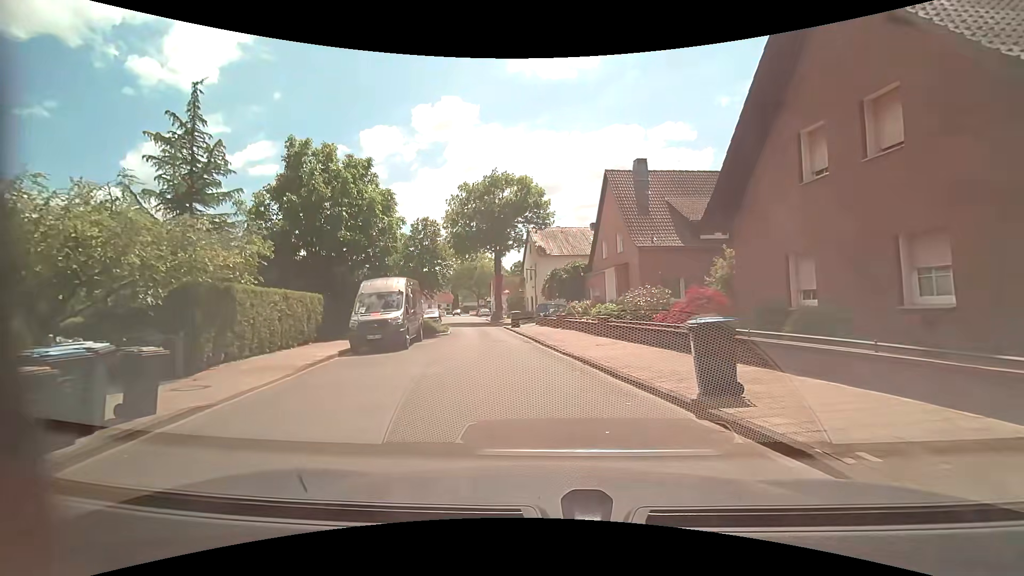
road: unclassified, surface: asphalt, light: Day
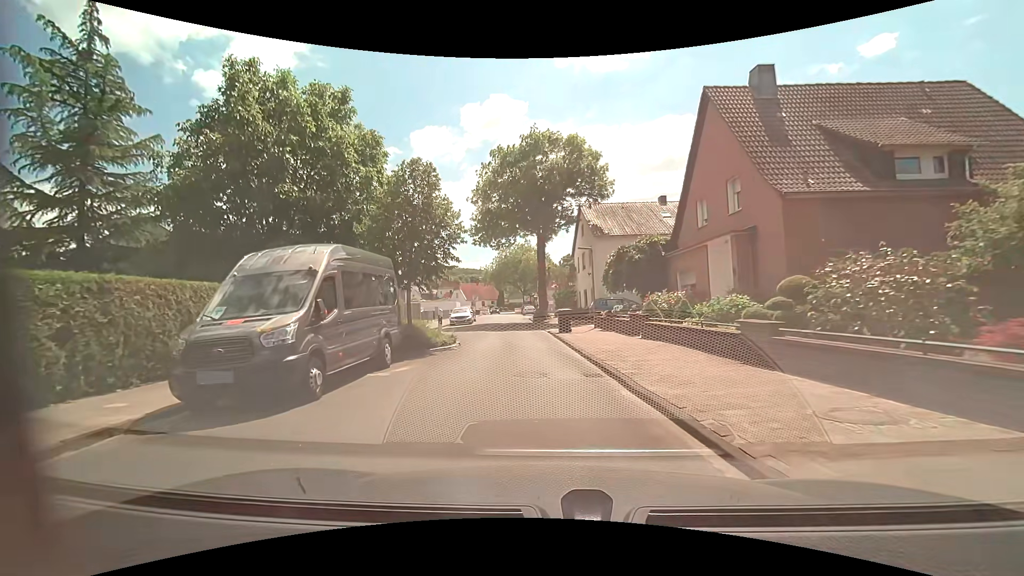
(-0.4, +10.4) m; -7°
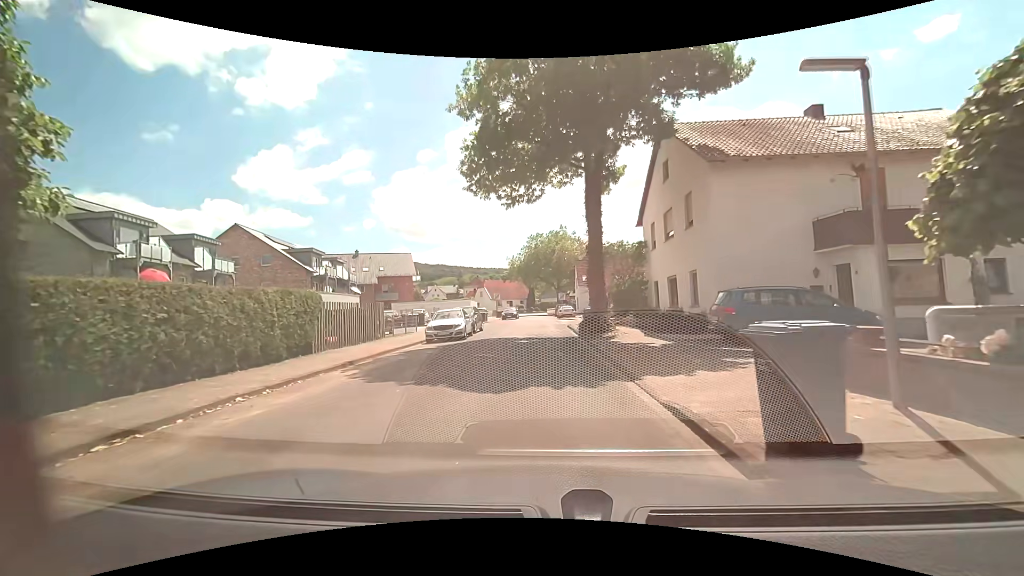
(-0.6, +18.4) m; -3°
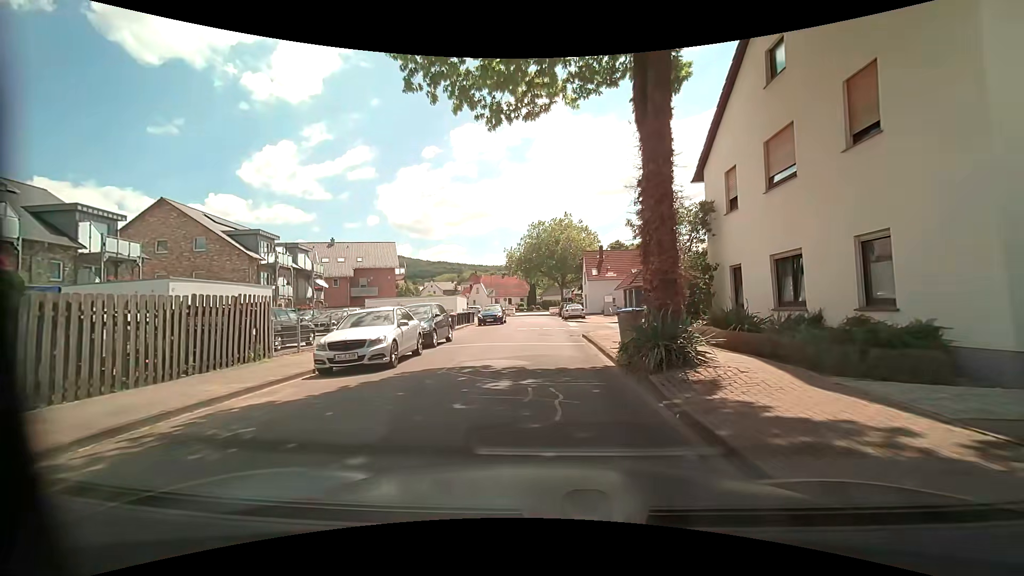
(-0.1, +10.8) m; -1°
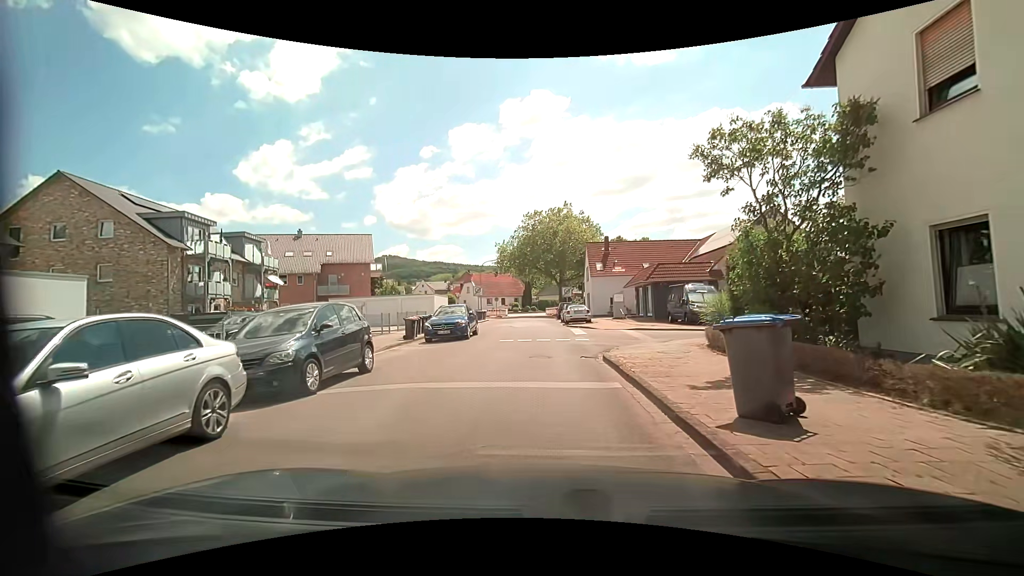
(+0.1, +8.6) m; +2°
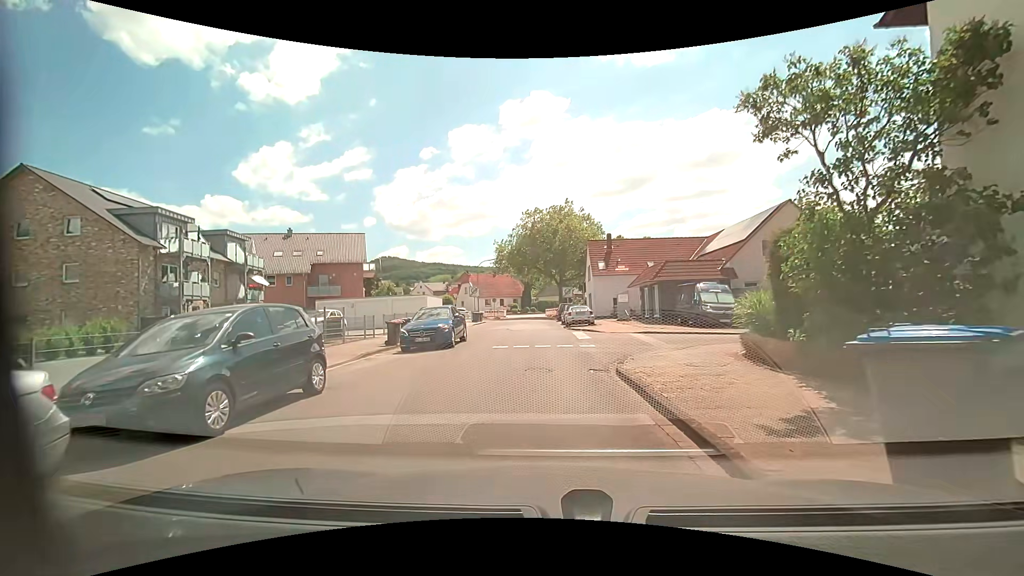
(0.0, +2.4) m; -2°
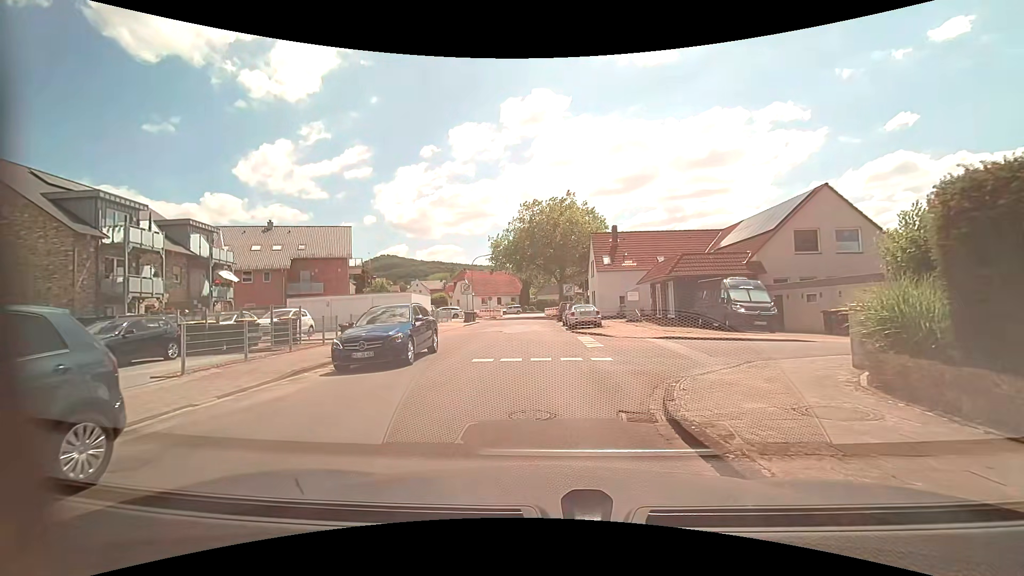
(+0.1, +4.3) m; -1°
